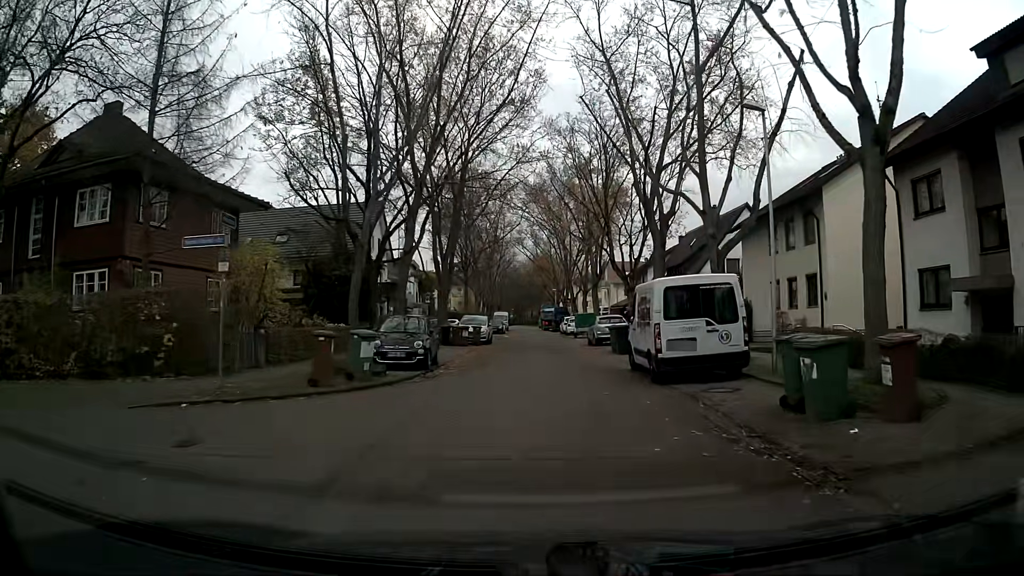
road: residential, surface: asphalt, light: Day
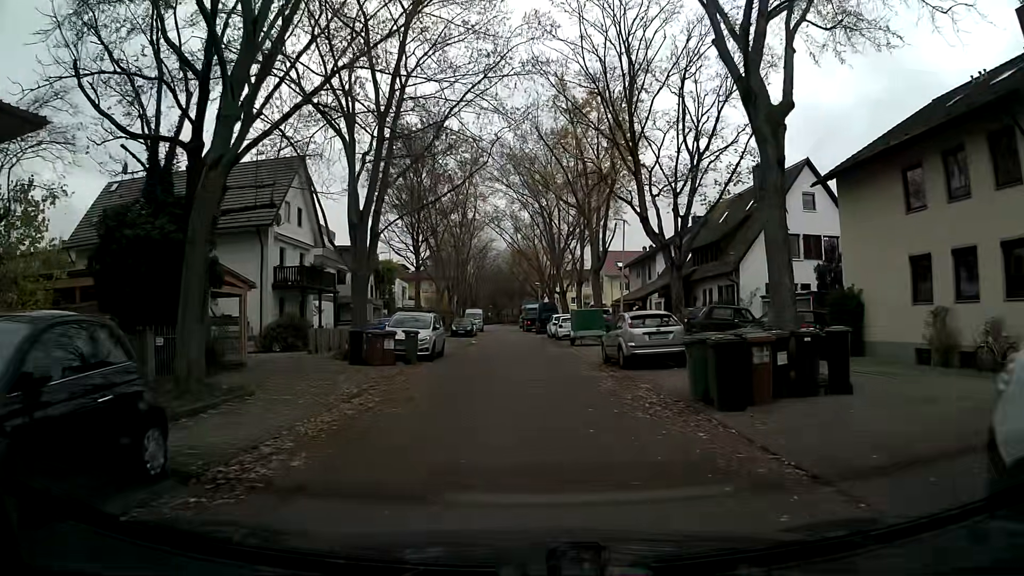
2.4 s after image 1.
(+0.2, +15.4) m; +2°
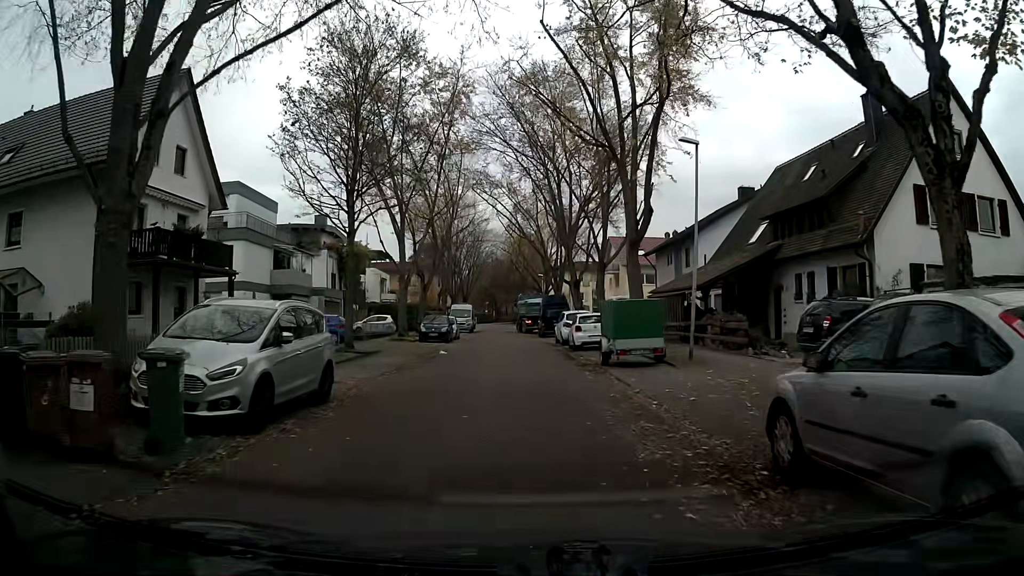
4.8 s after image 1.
(0.0, +14.8) m; +1°
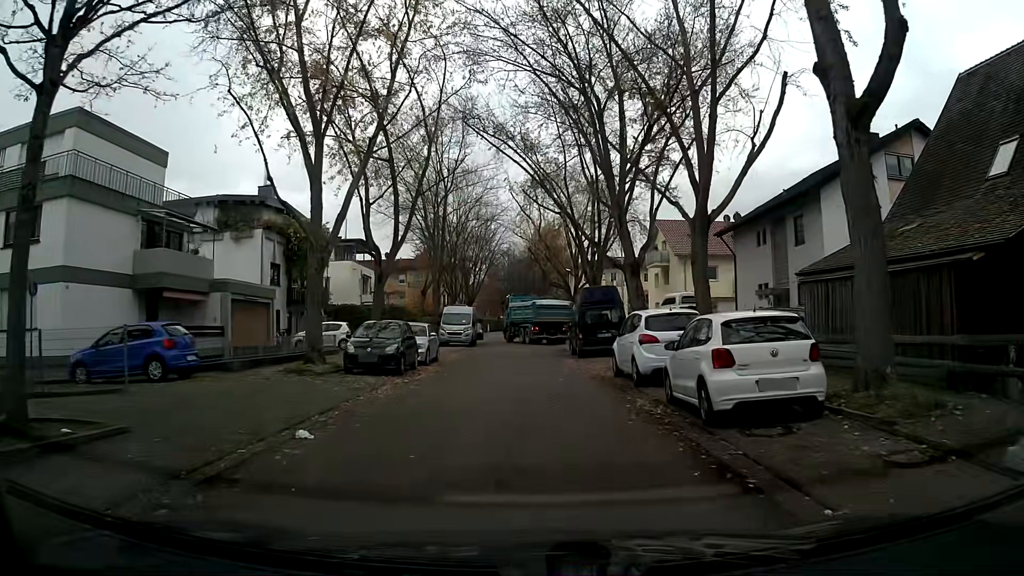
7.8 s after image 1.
(-0.5, +17.8) m; -3°
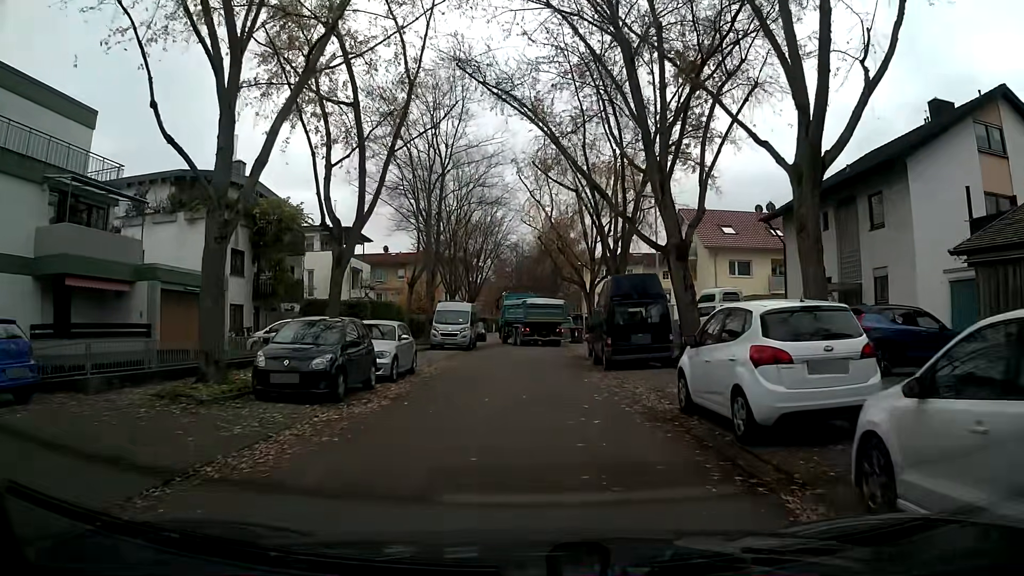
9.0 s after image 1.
(-0.1, +6.8) m; -1°
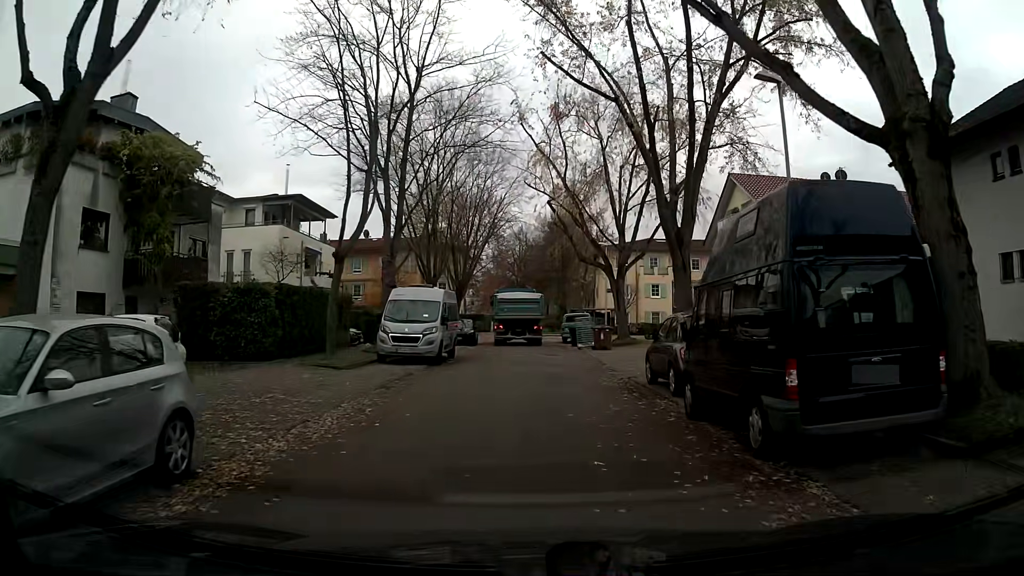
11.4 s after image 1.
(+0.1, +13.1) m; 0°
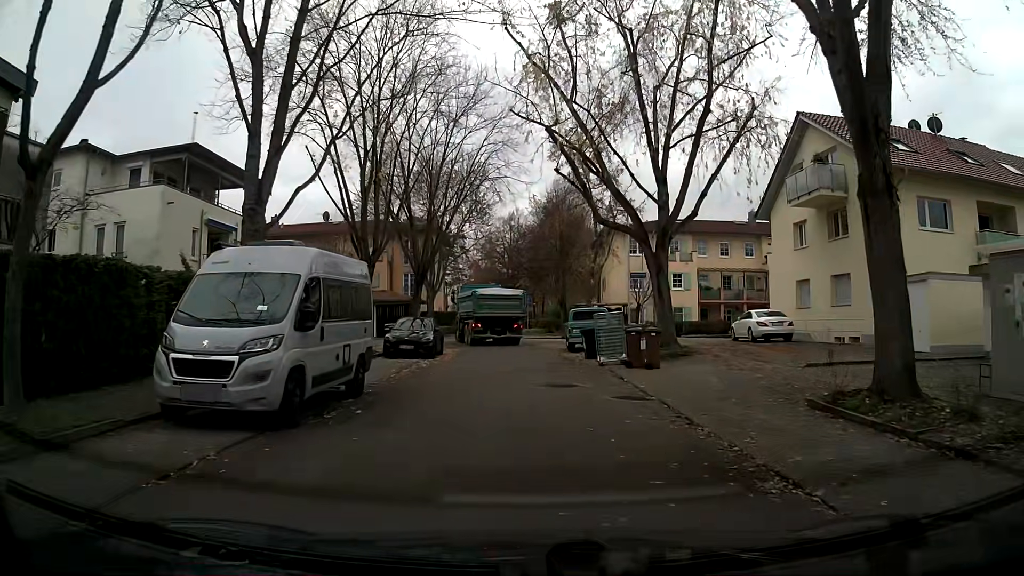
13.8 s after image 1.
(-0.3, +13.0) m; -1°
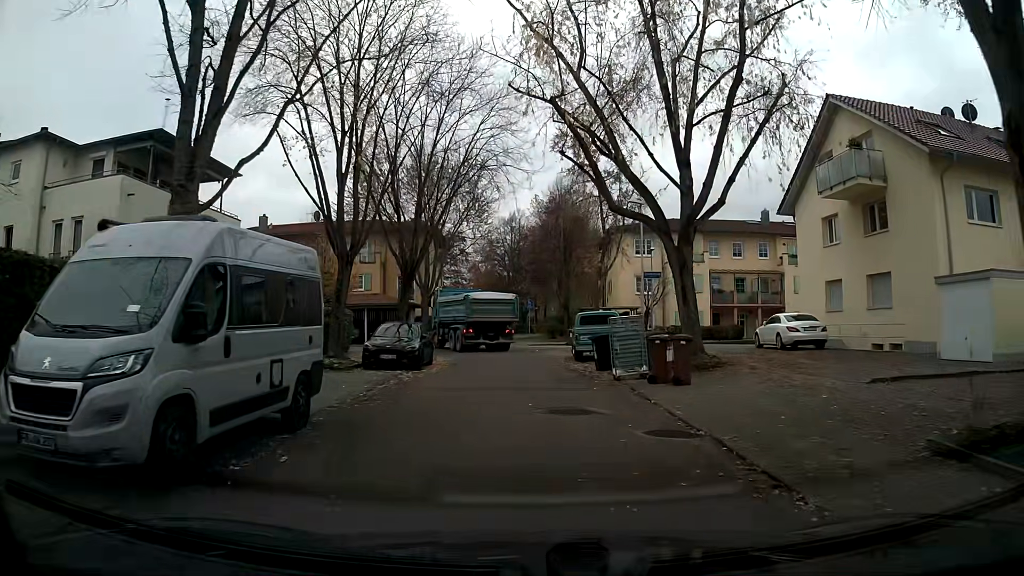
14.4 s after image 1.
(0.0, +3.3) m; 0°
(0, +10) (0, +20) (0, +30) (-2, +39) (-12, +41) (-22, +41) (-32, +41) (-42, +41) (-52, +41) (-62, +41) m
